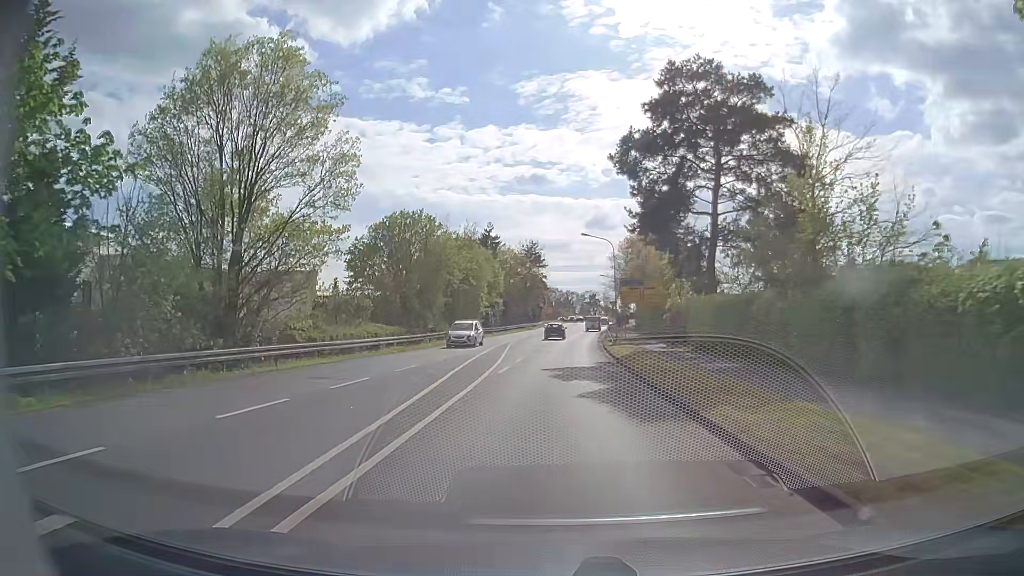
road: unclassified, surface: asphalt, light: Day
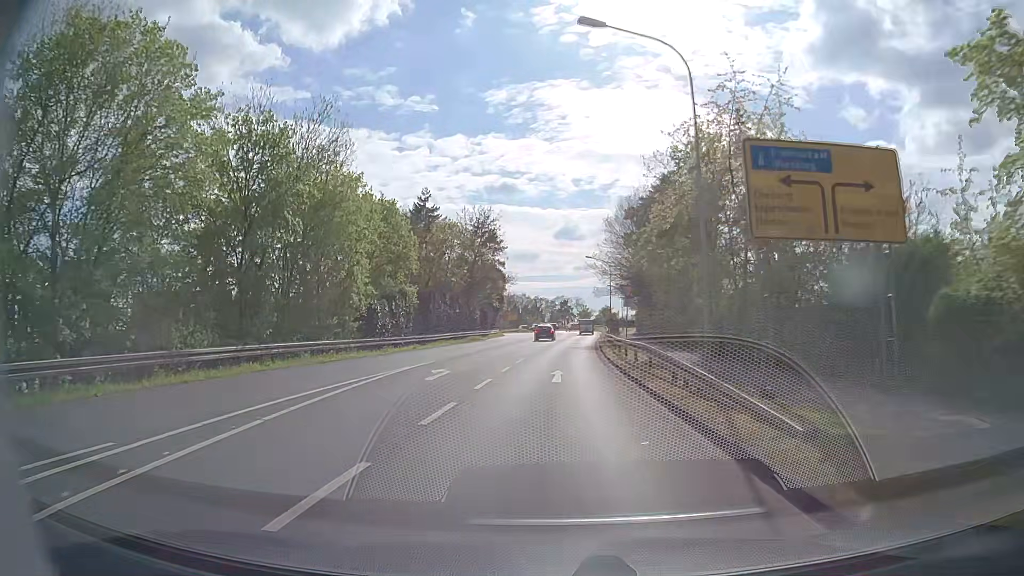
(+0.9, +35.7) m; +2°
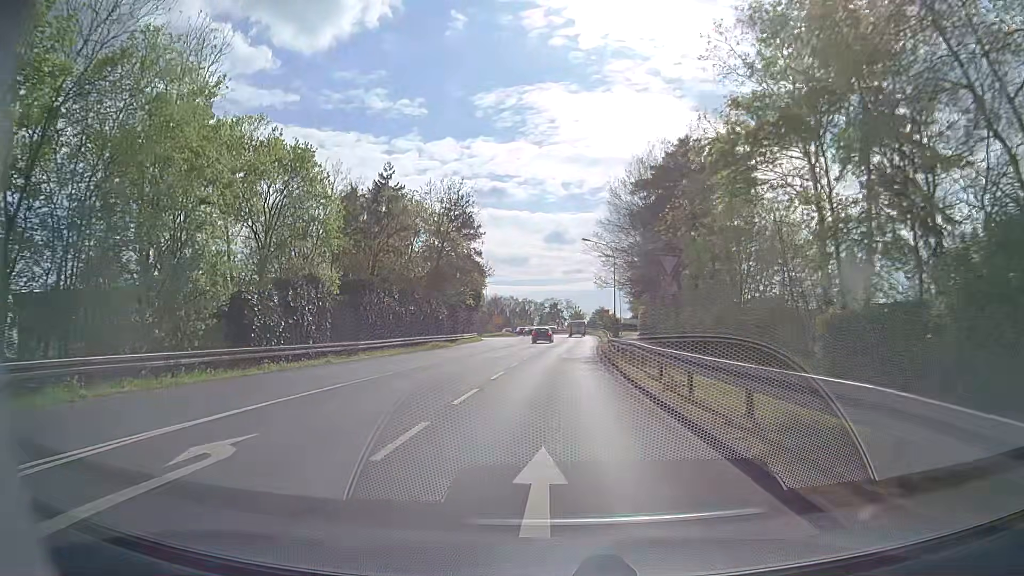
(+0.3, +14.4) m; +2°
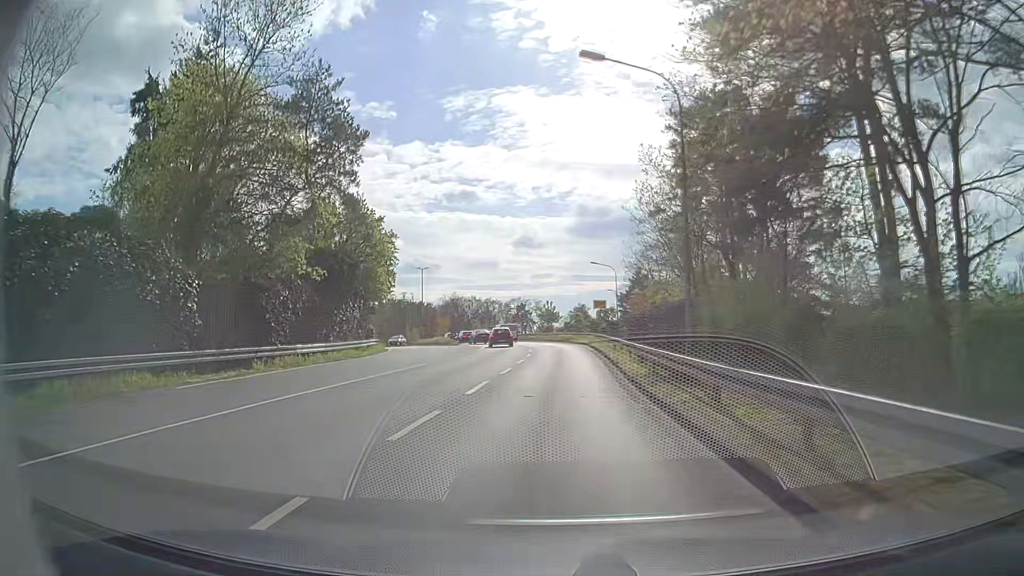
(+0.6, +34.3) m; +3°
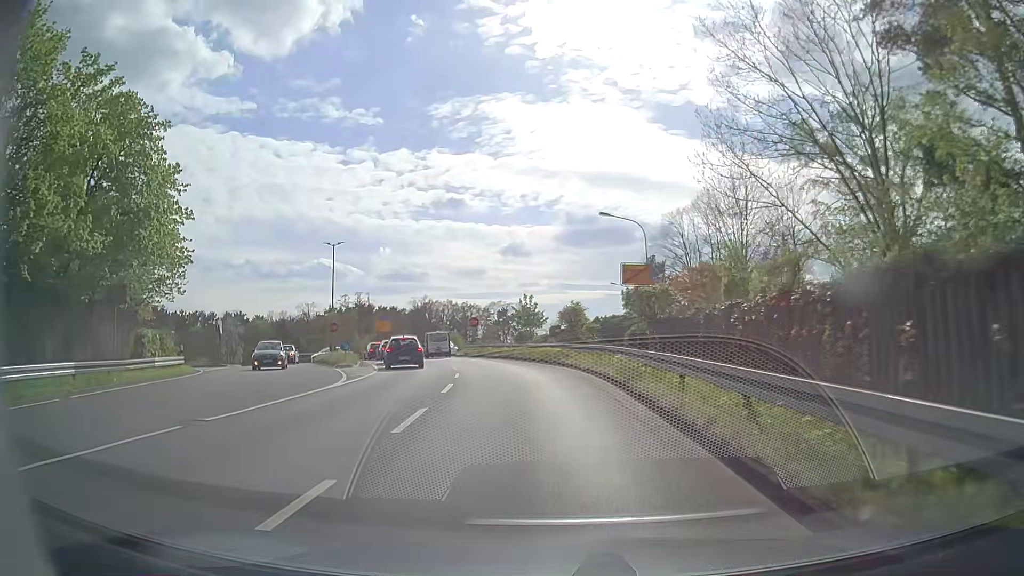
(+0.5, +30.0) m; +1°
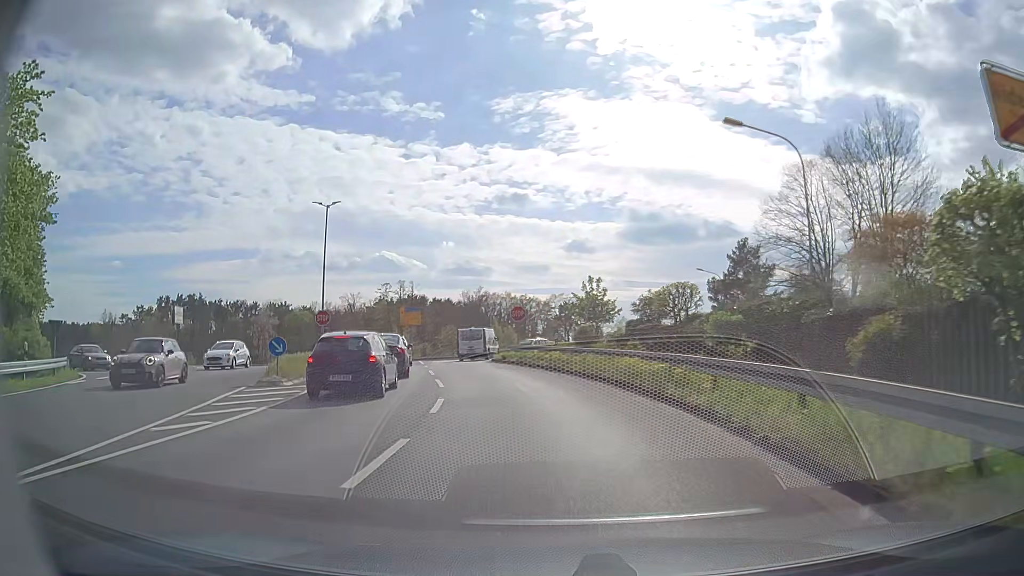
(-0.6, +15.5) m; -5°
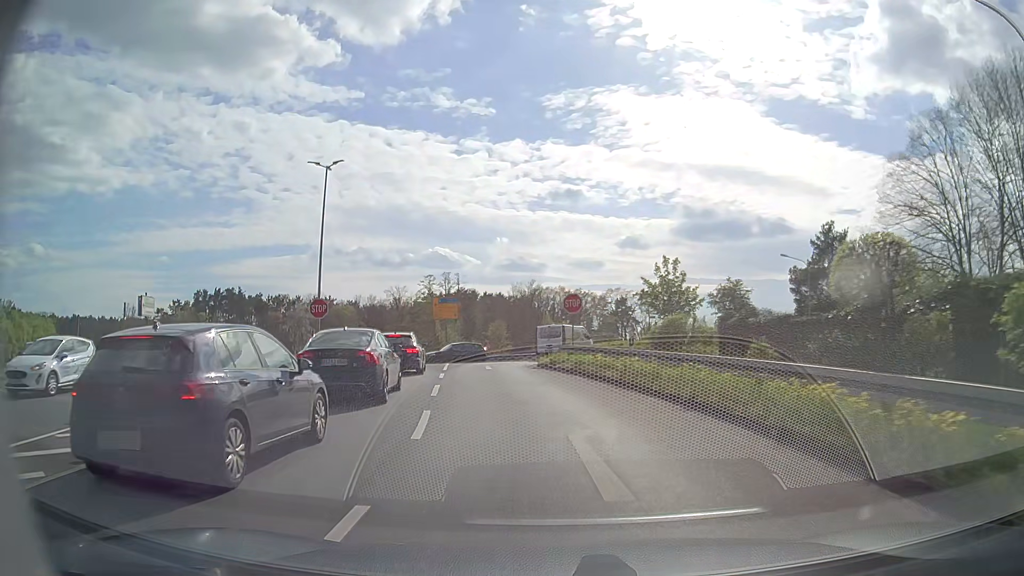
(-0.4, +9.3) m; -5°
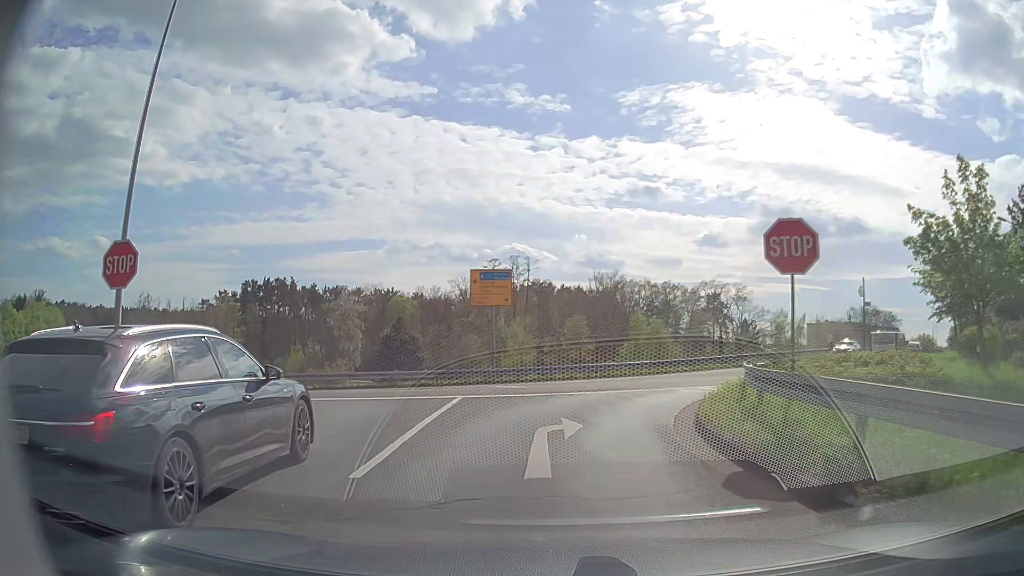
(-1.5, +19.9) m; -7°
(0, +10) (+3, +19) (+10, +27) (+17, +34) (+23, +42) (+29, +50) (+34, +58) (+40, +67) (+45, +76) (+50, +84) m
